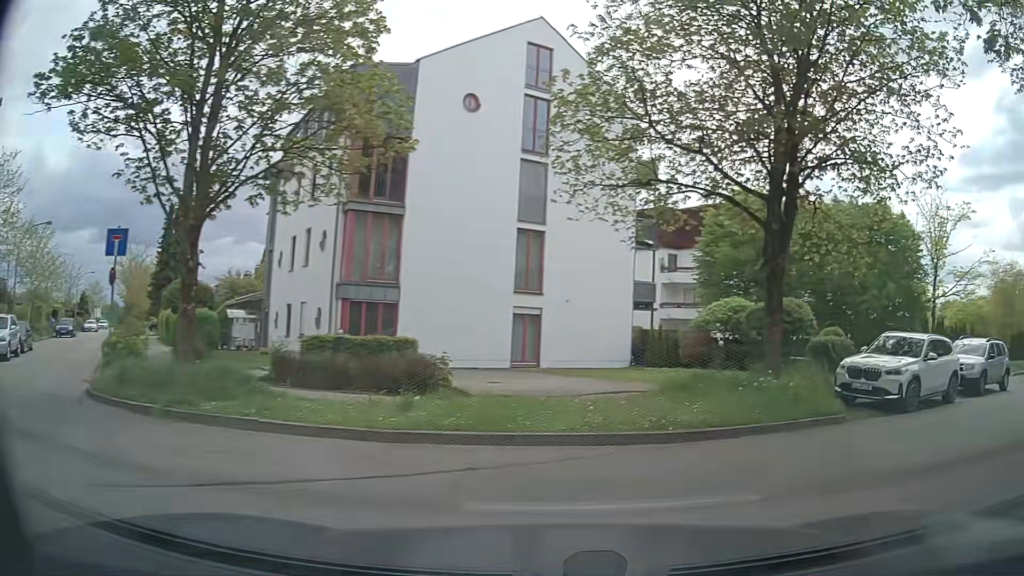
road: residential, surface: asphalt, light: Day
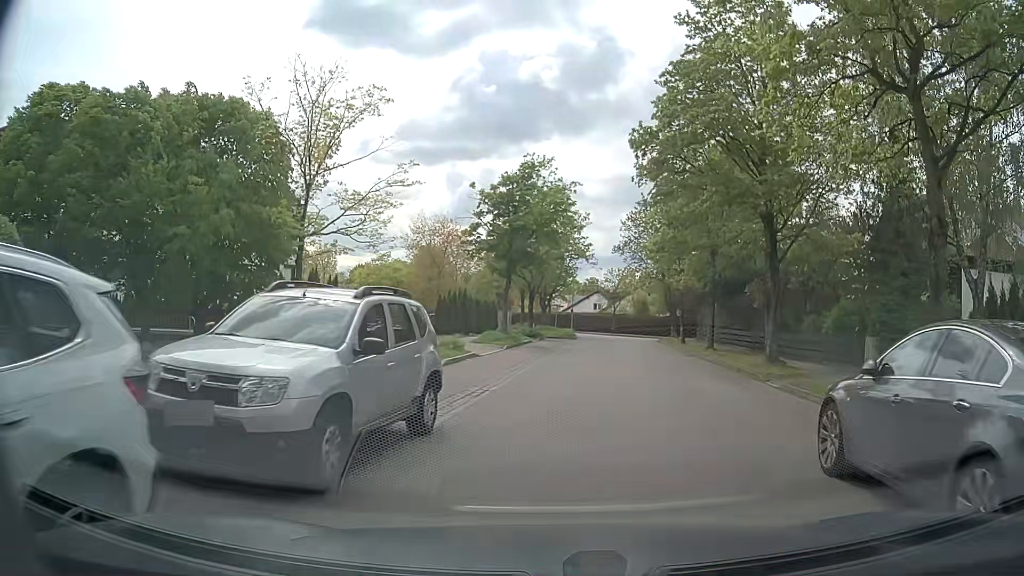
(+8.5, +12.1) m; +51°
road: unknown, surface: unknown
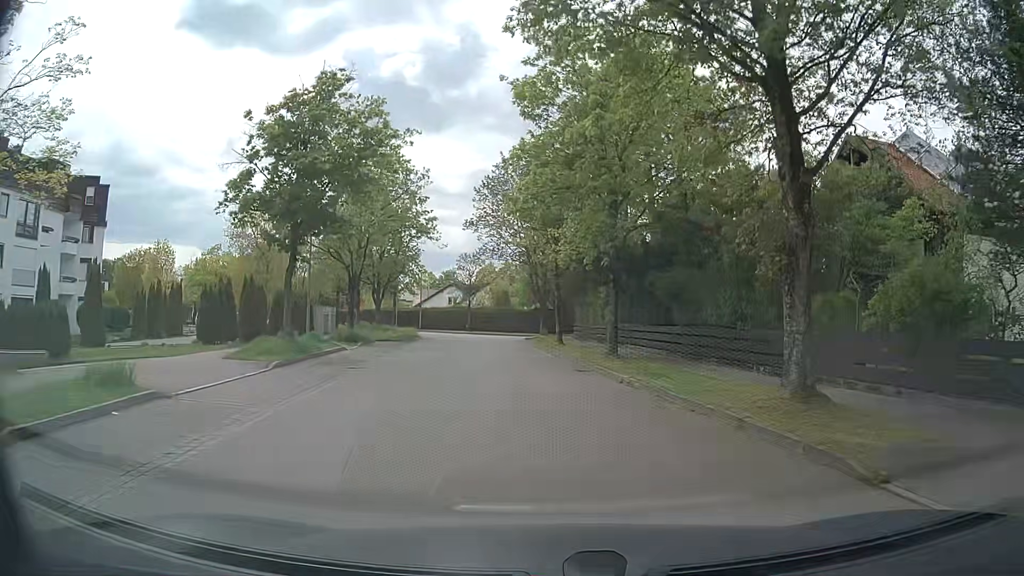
(+1.2, +12.8) m; +11°
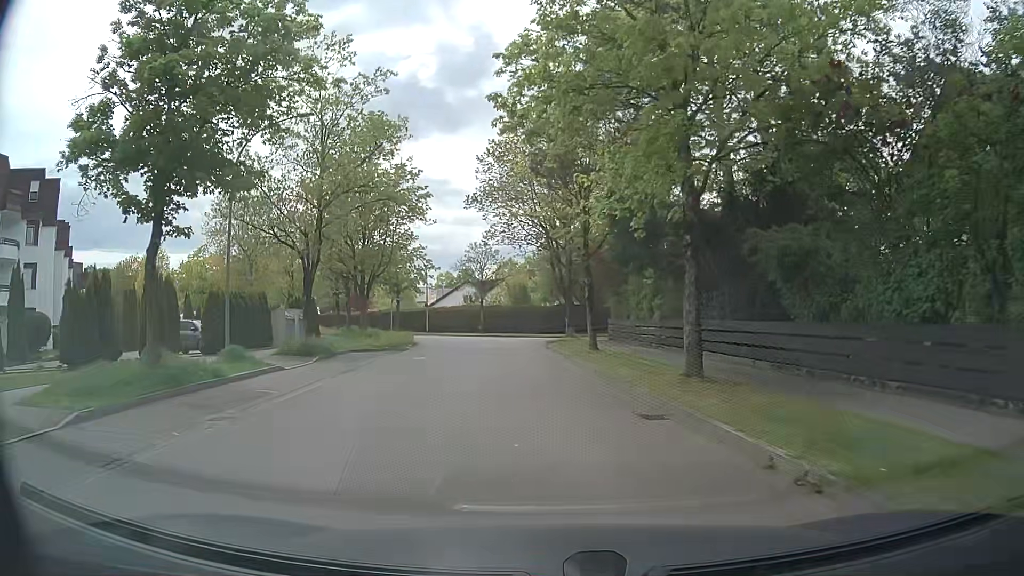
(-0.2, +9.4) m; -2°
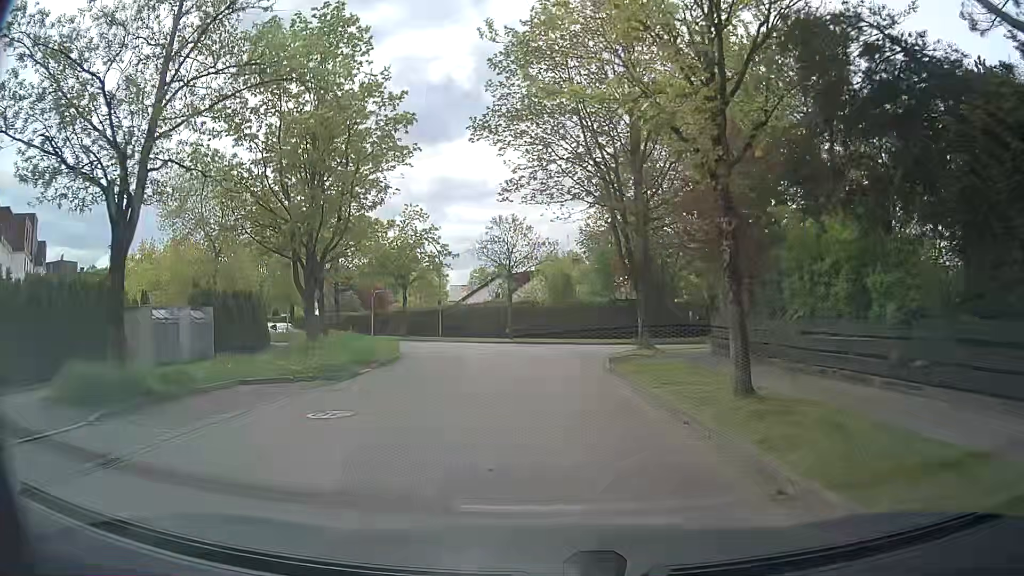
(-0.7, +14.3) m; -3°
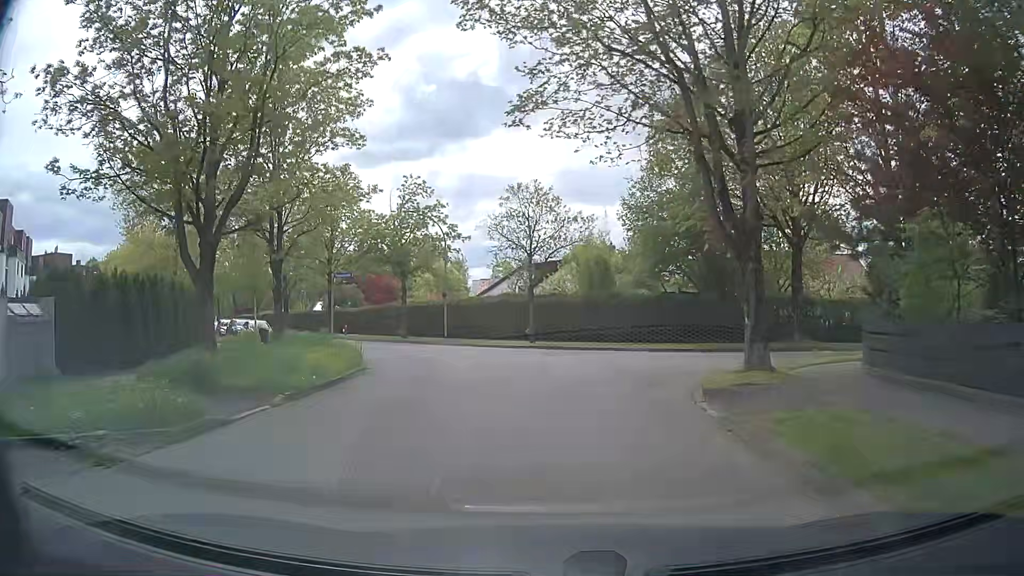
(-0.2, +9.1) m; -3°
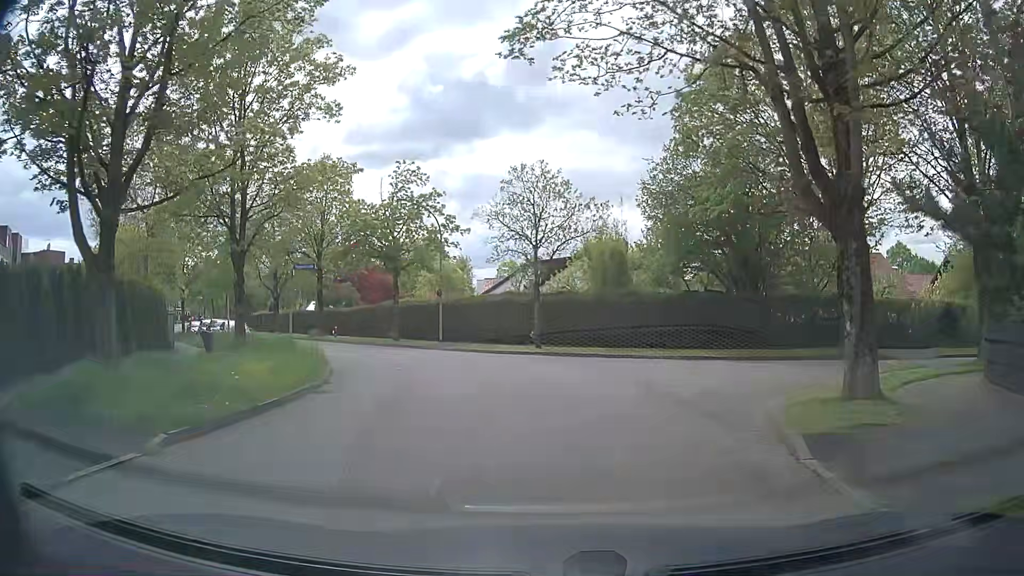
(0.0, +4.0) m; +1°
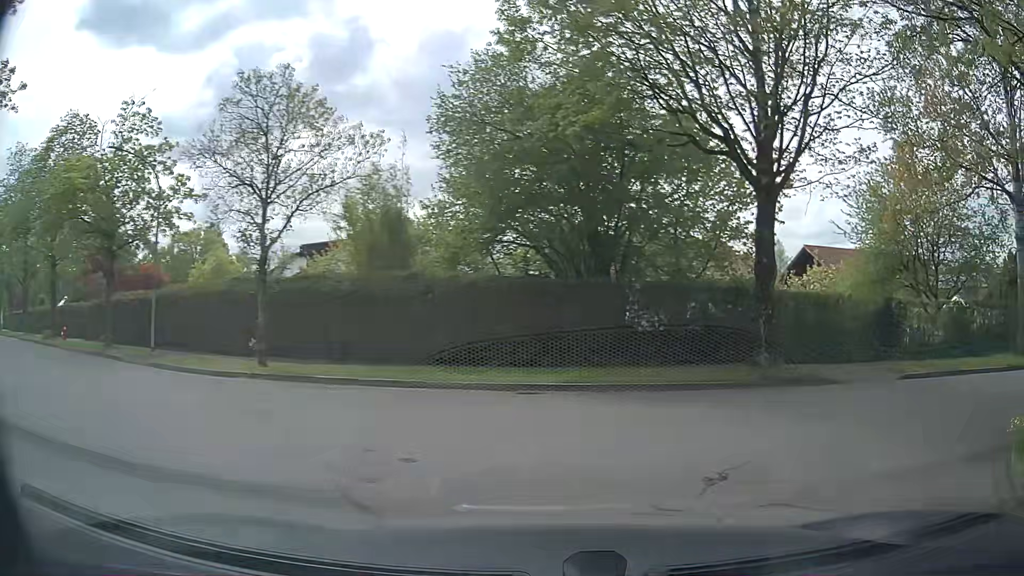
(+0.9, +10.1) m; +17°
